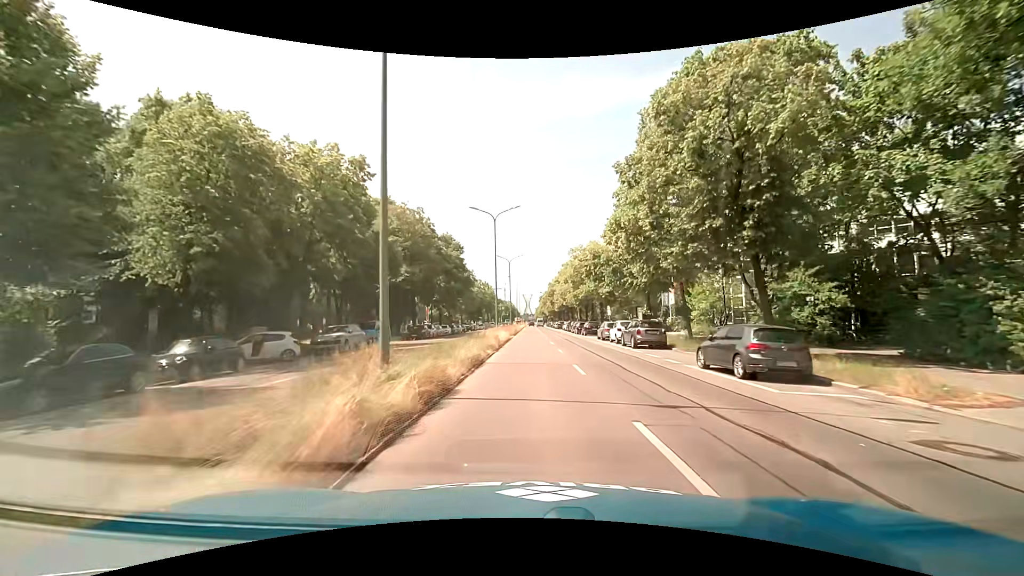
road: primary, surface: asphalt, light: Day
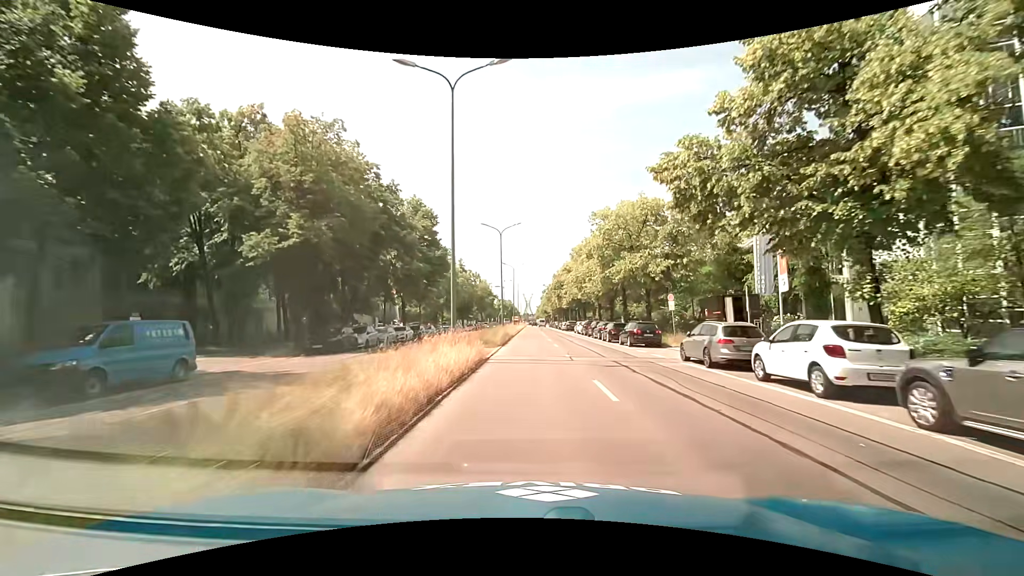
(0.0, +22.8) m; 0°
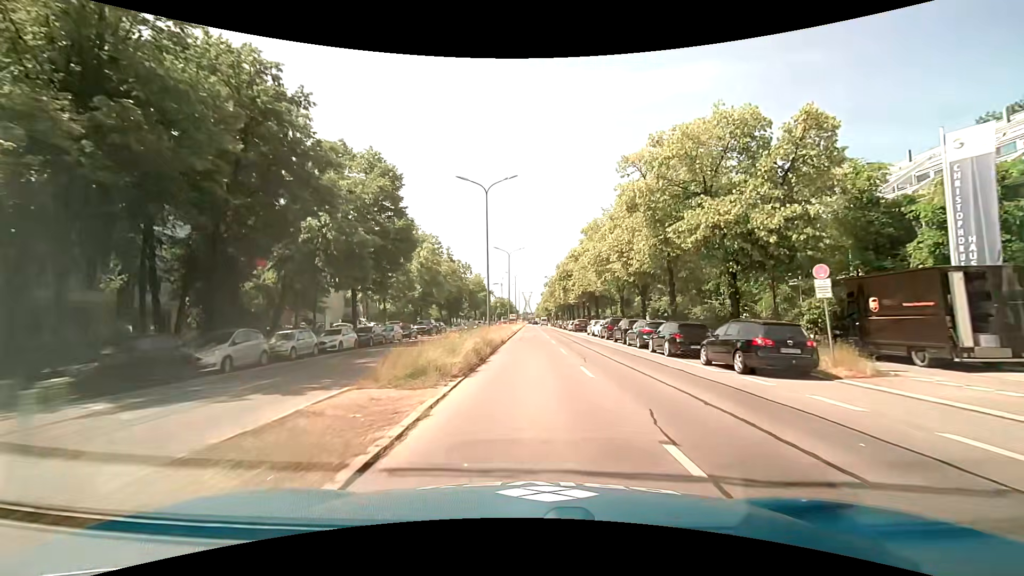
(+0.1, +15.2) m; 0°
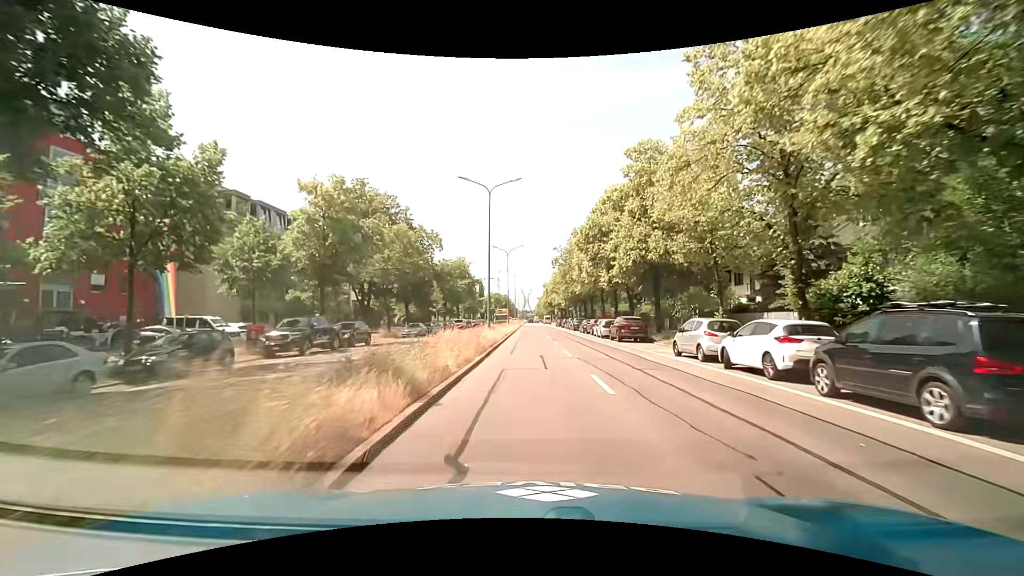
(+0.1, +30.4) m; 0°
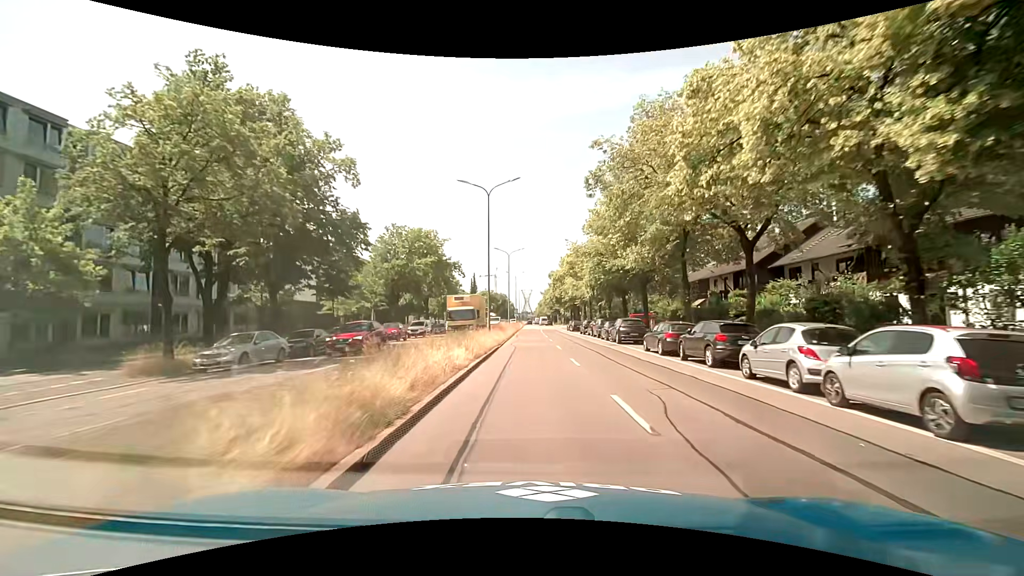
(-0.1, +30.4) m; 0°
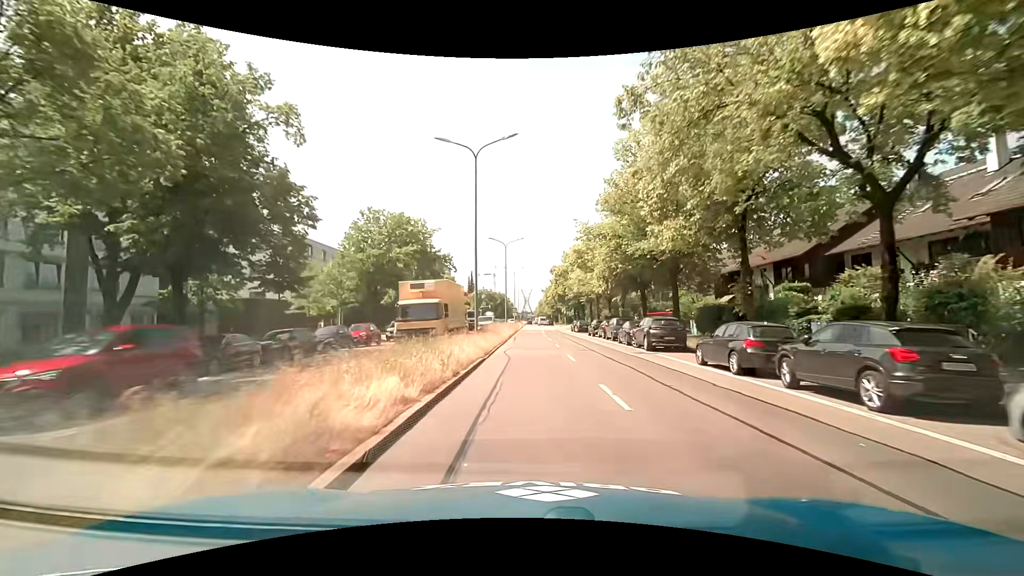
(0.0, +7.6) m; 0°
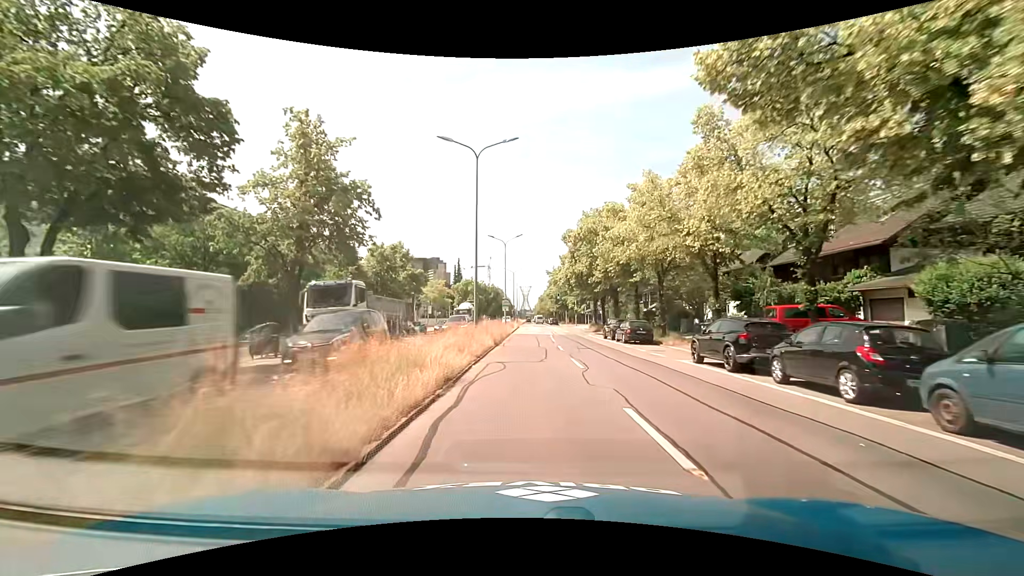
(-0.2, +30.4) m; 0°
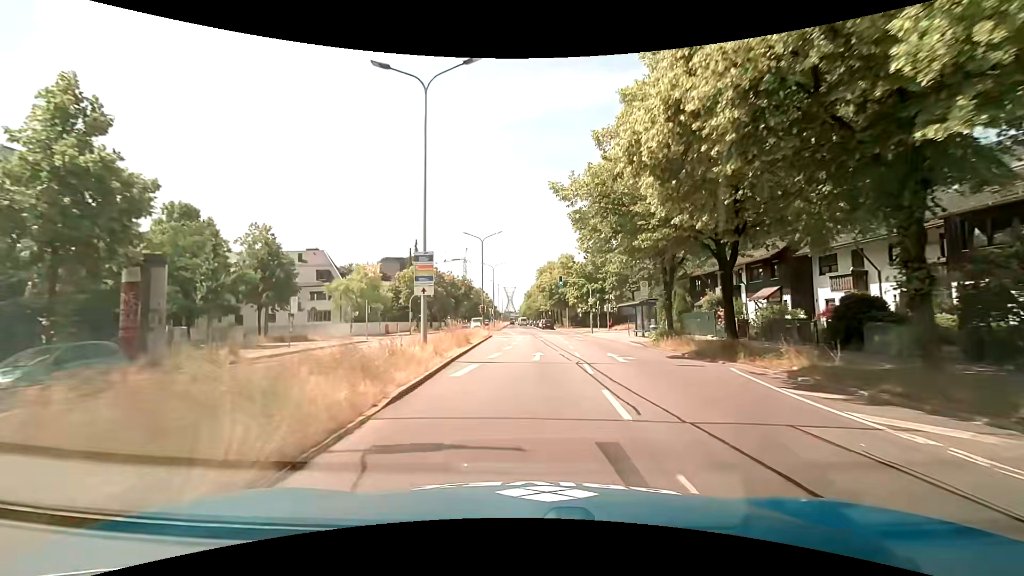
(+0.4, +38.0) m; +1°
(0, +10) (+1, +20) (+1, +30) (+1, +40) (+1, +50) (0, +60) (-1, +70) (-2, +80) (-3, +90) (-3, +100) m
